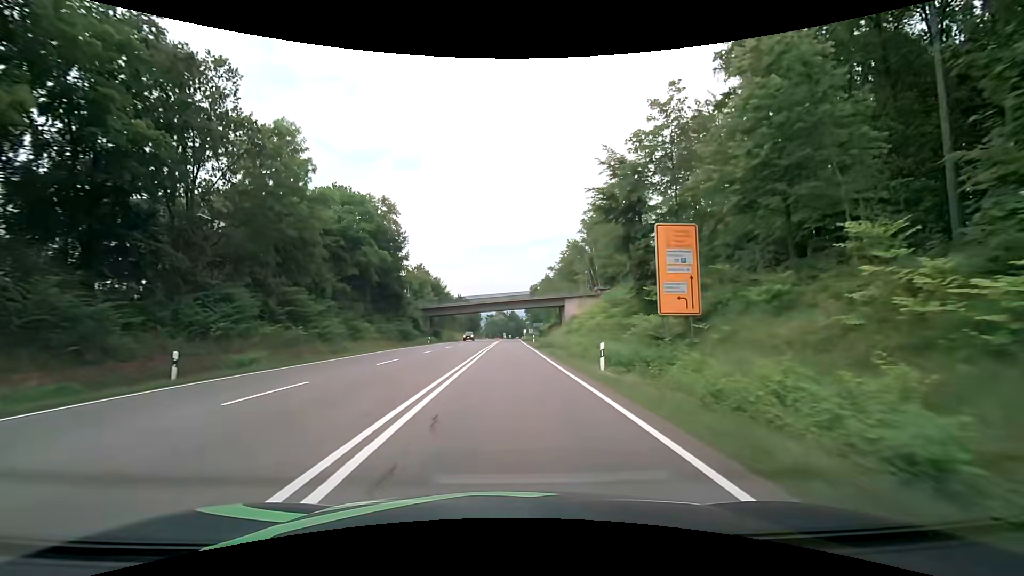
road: secondary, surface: asphalt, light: Day
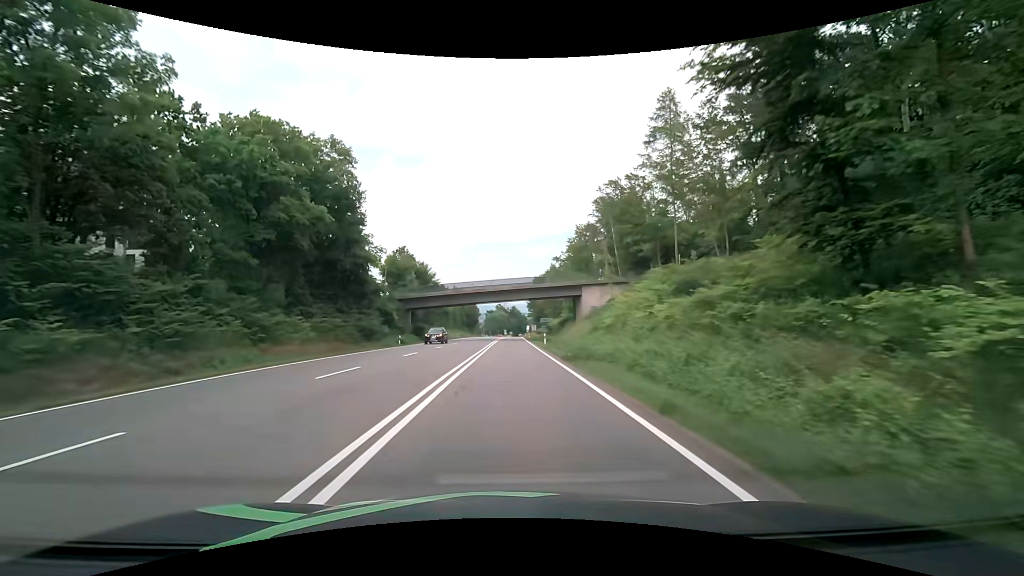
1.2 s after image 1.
(0.0, +18.3) m; 0°
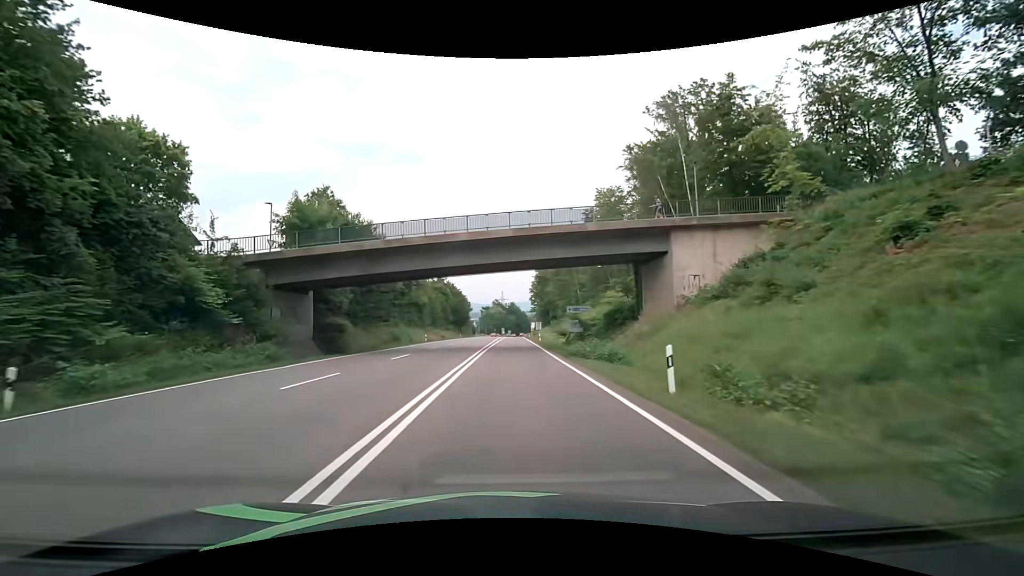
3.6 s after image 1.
(-0.1, +36.7) m; 0°
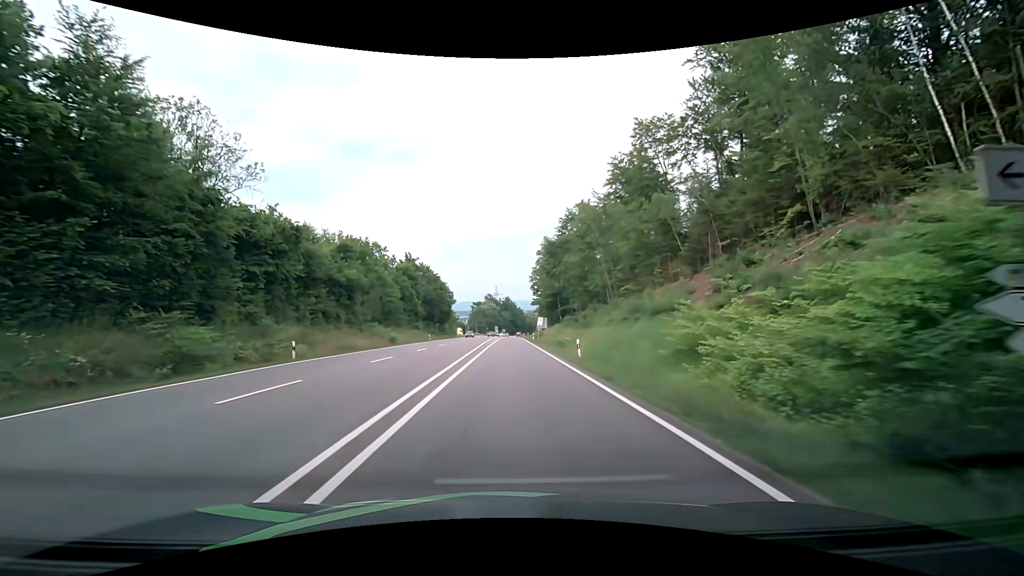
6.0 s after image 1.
(+0.1, +36.7) m; +1°
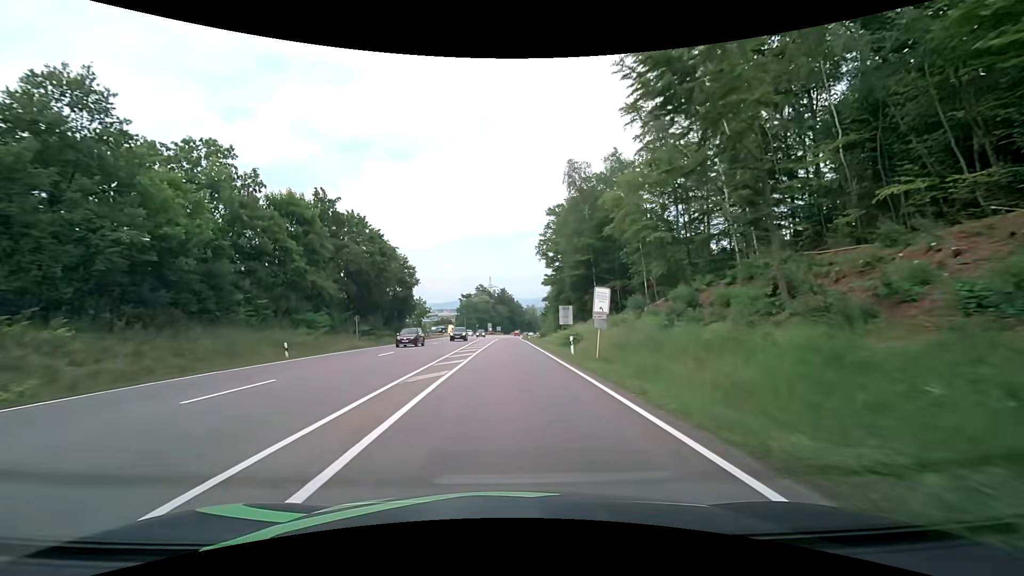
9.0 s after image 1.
(-0.2, +45.9) m; 0°
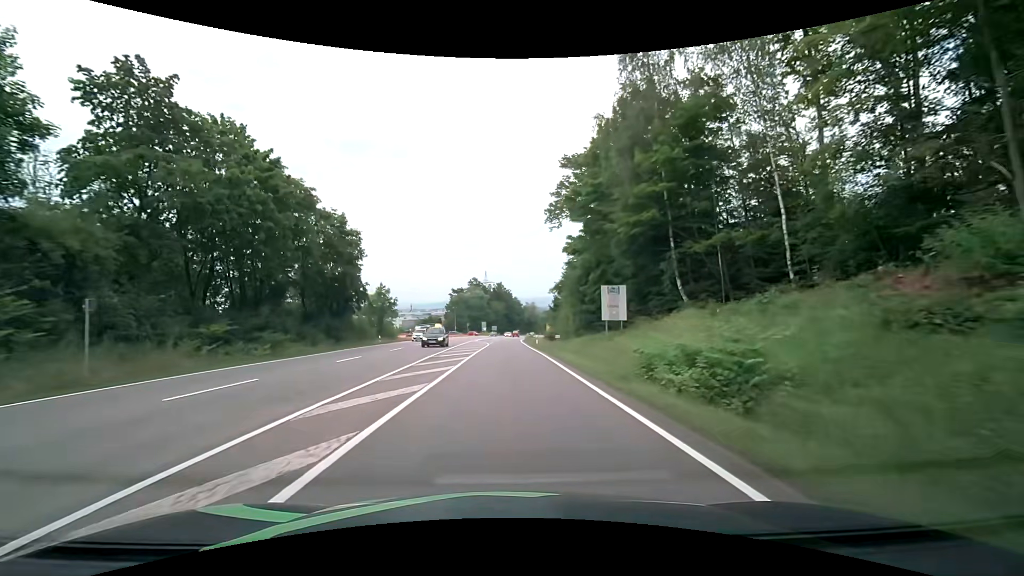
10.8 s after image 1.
(+0.1, +27.5) m; +1°
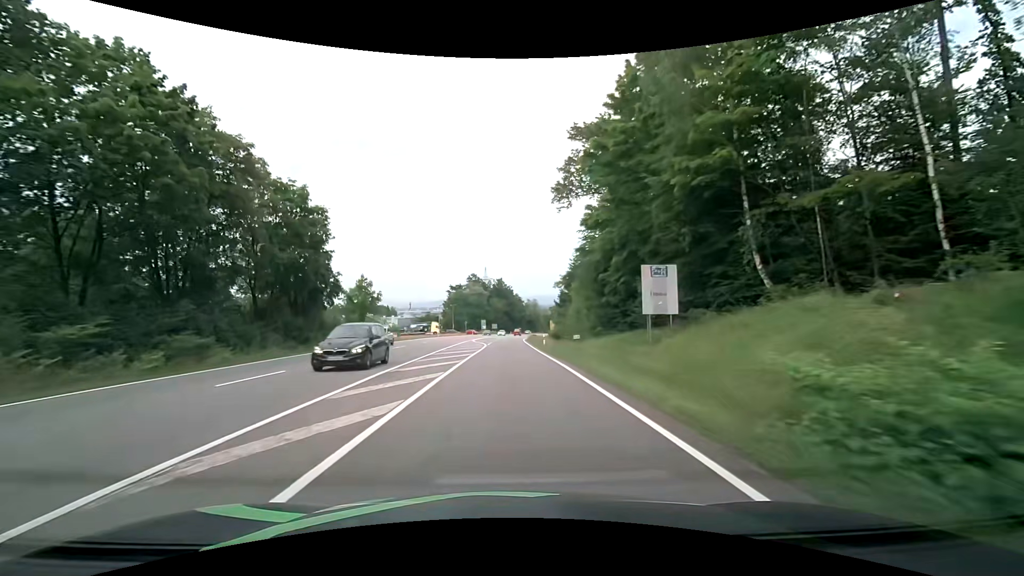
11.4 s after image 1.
(0.0, +9.2) m; 0°
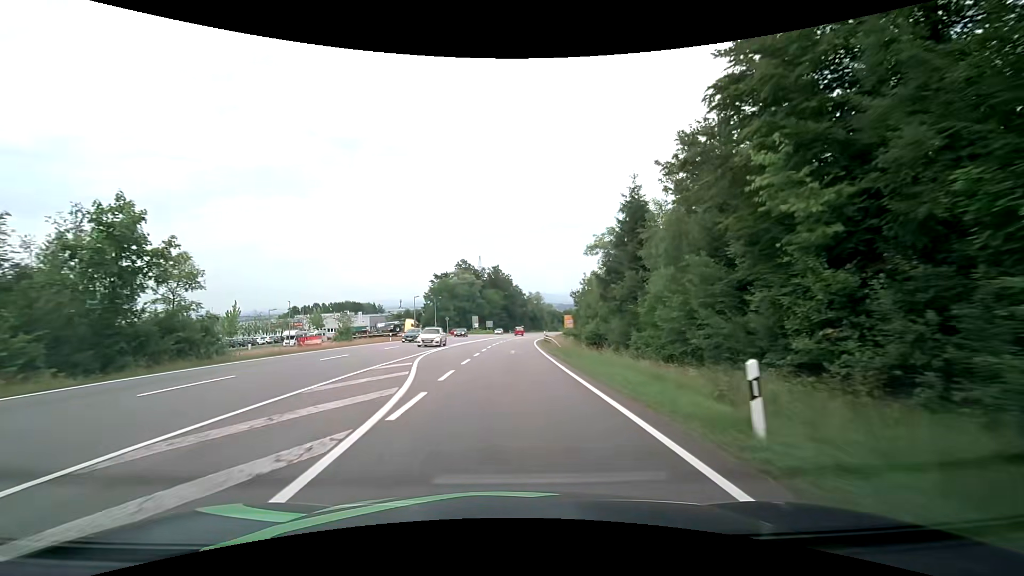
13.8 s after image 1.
(0.0, +36.8) m; 0°
(0, +10) (0, +20) (0, +30) (+1, +40) (+1, +50) (+2, +60) (+2, +70) (+3, +80) (+4, +90) (+5, +100) m
